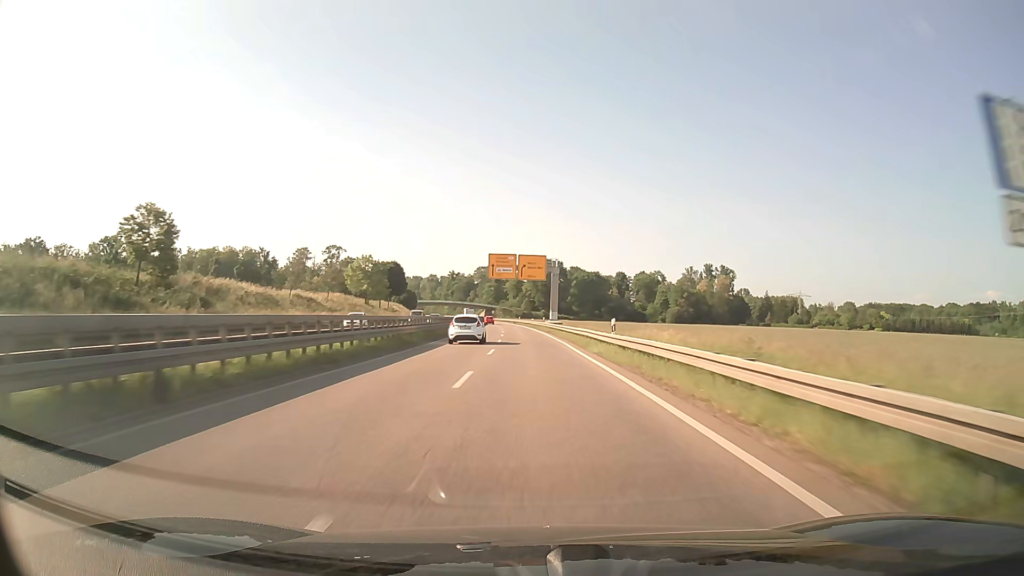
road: trunk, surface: asphalt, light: Day
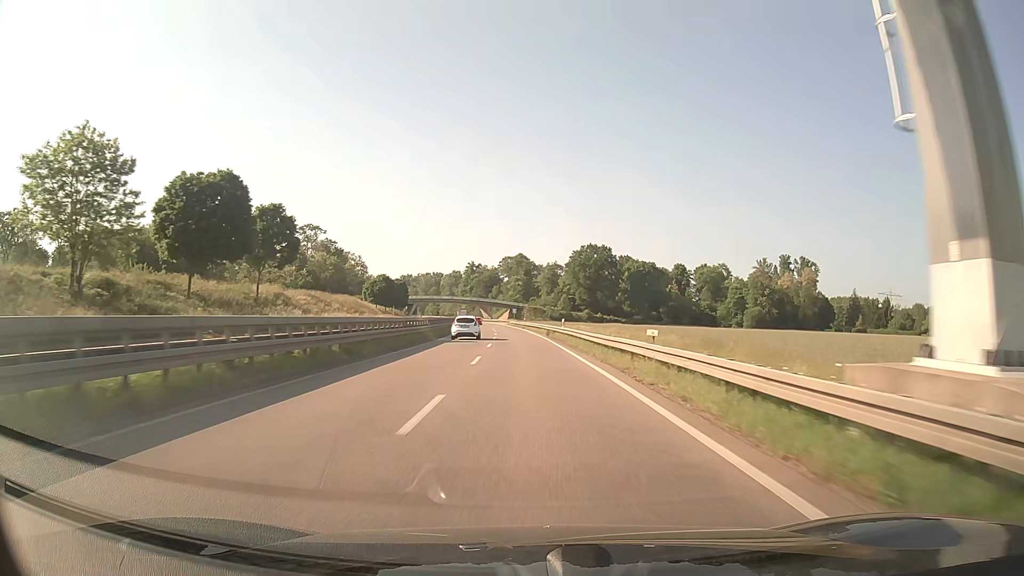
(-1.8, +75.8) m; -3°
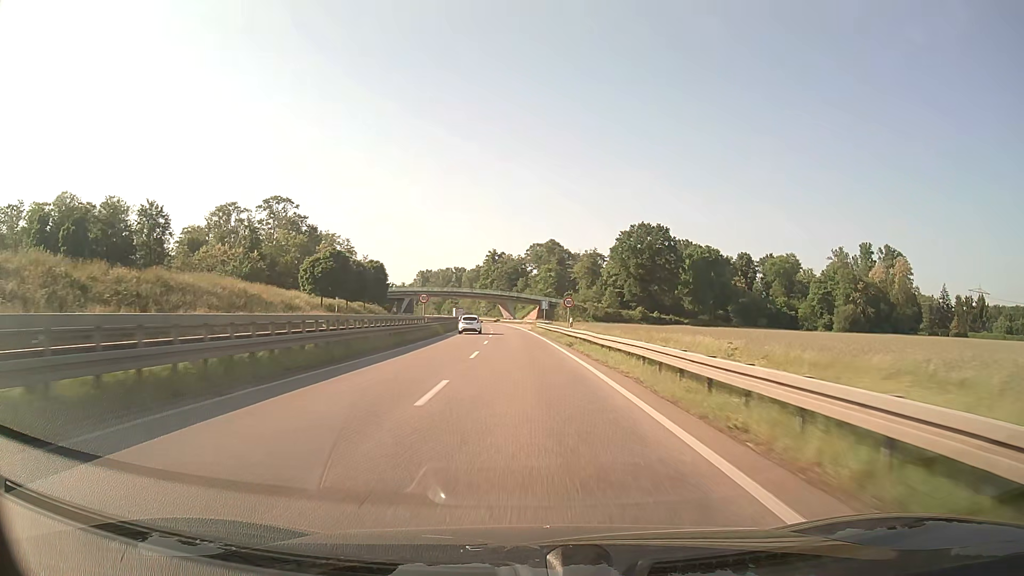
(-1.3, +56.7) m; -3°
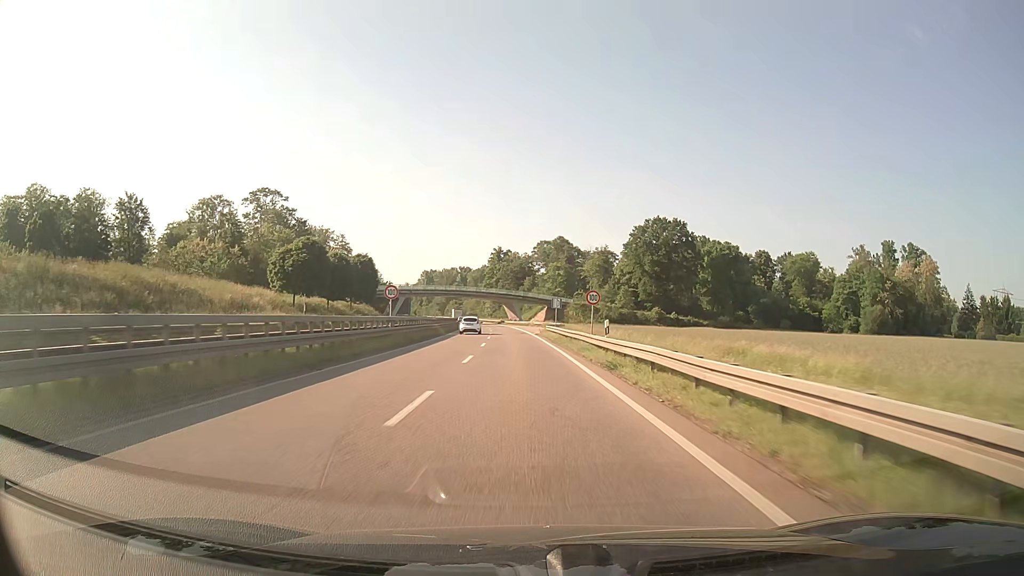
(-0.1, +13.6) m; -1°
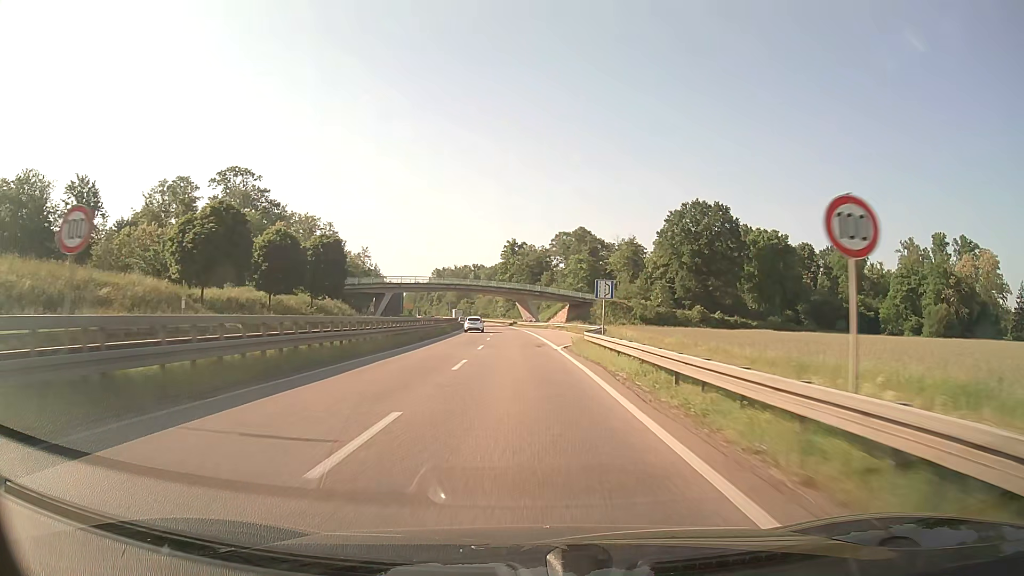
(-0.3, +26.7) m; -1°
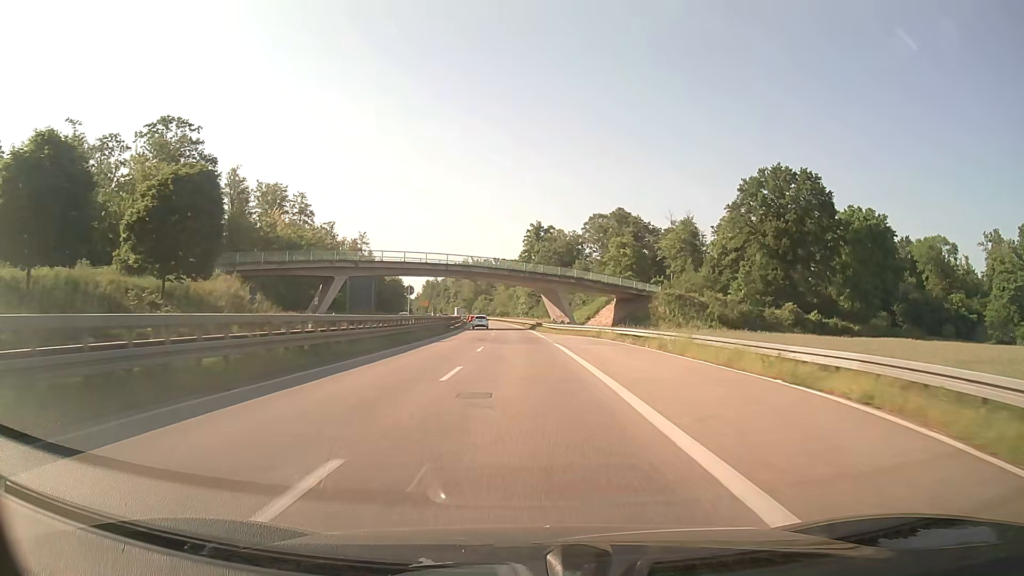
(-0.7, +39.1) m; -2°
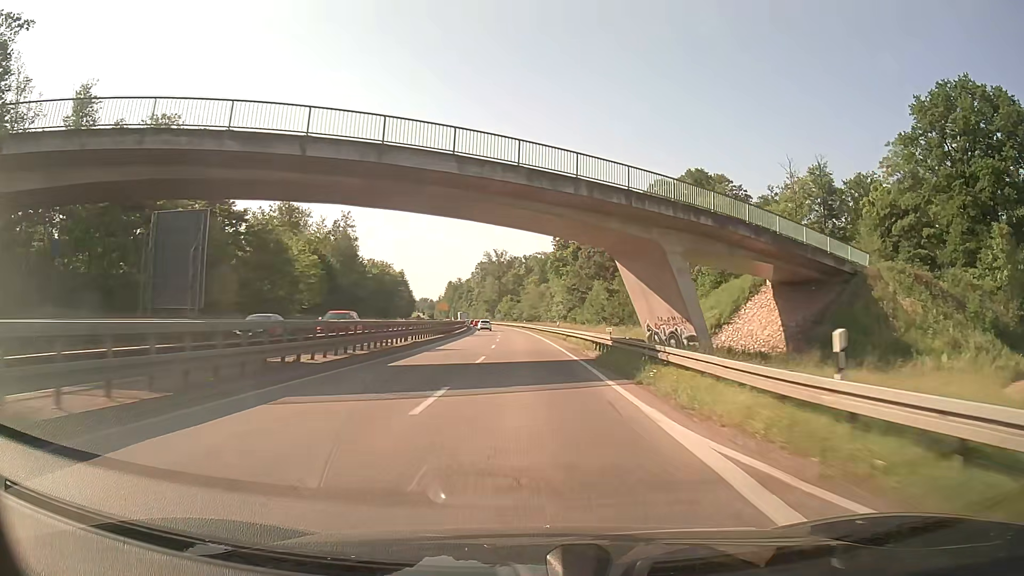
(-1.1, +51.3) m; -3°
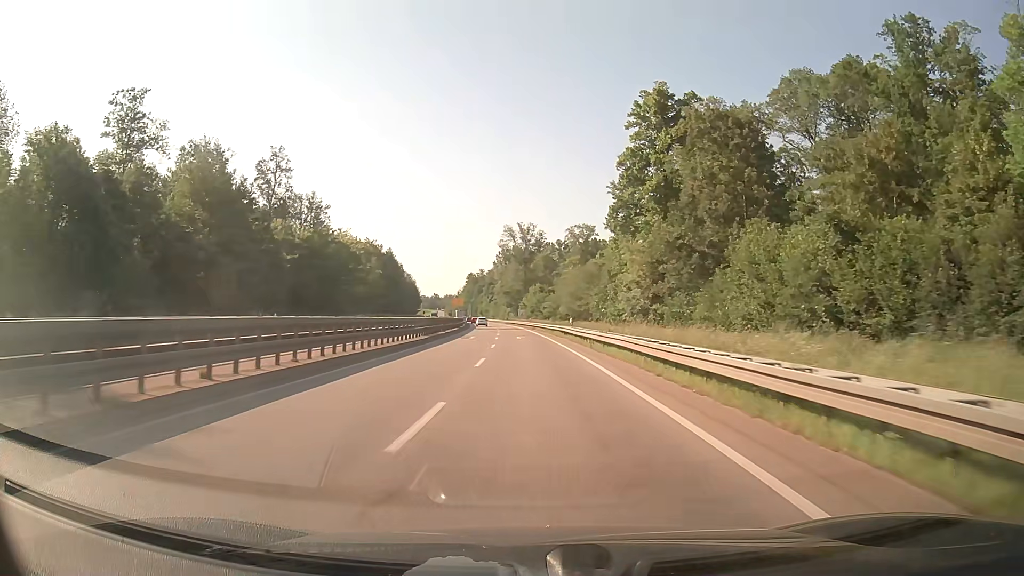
(-1.5, +62.3) m; -3°
(0, +10) (0, +20) (0, +30) (-1, +40) (-1, +50) (-1, +60) (-2, +70) (-3, +80) (-3, +90) (-4, +100) m
